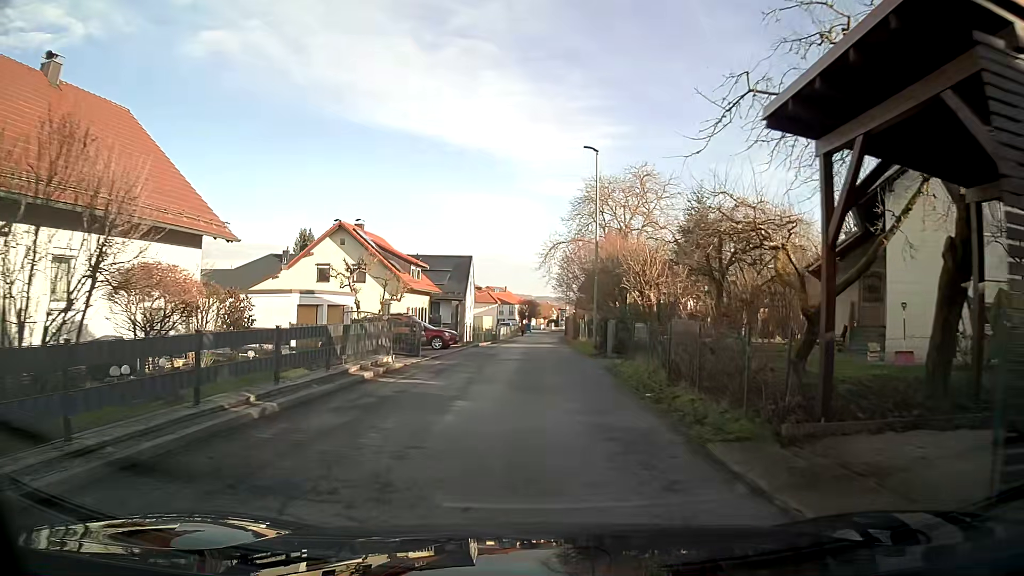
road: residential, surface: asphalt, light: Day
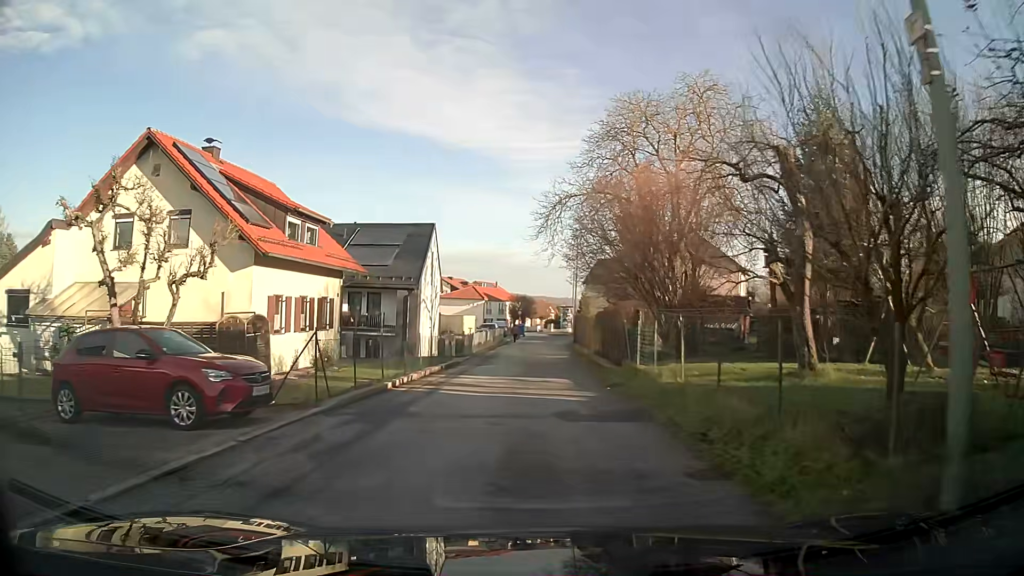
(+0.1, +23.5) m; 0°
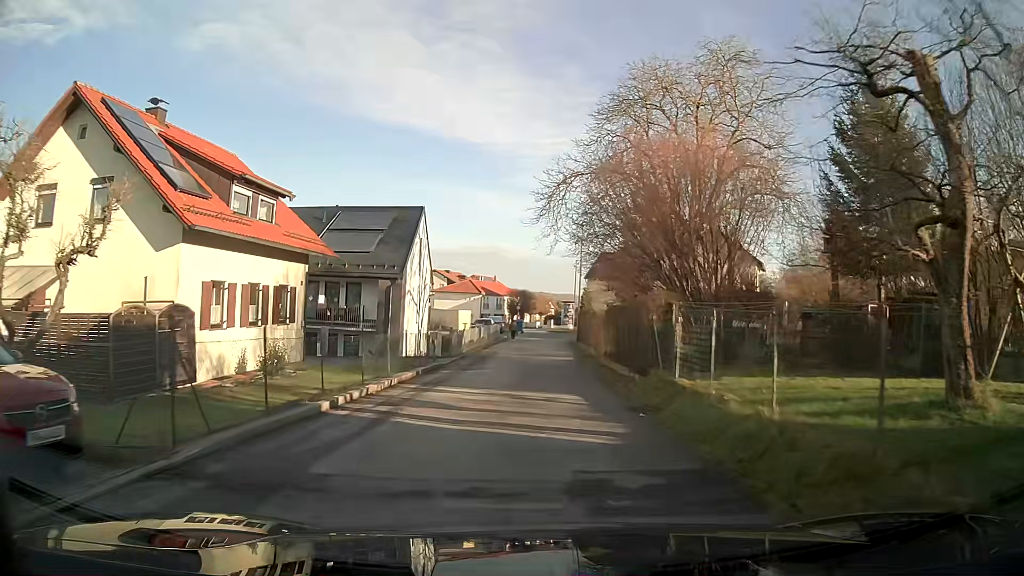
(0.0, +4.7) m; 0°
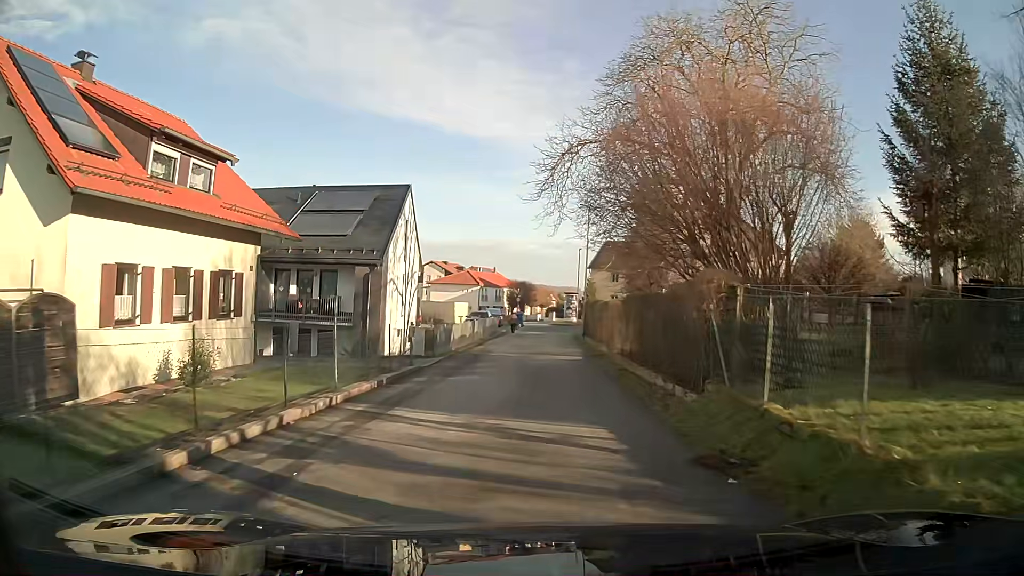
(0.0, +4.8) m; 0°
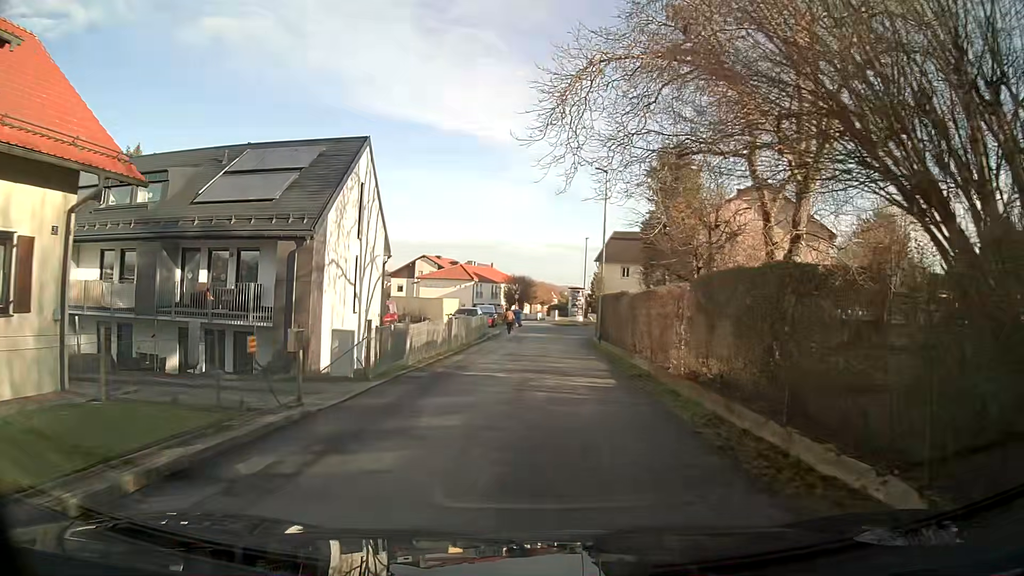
(0.0, +9.7) m; 0°
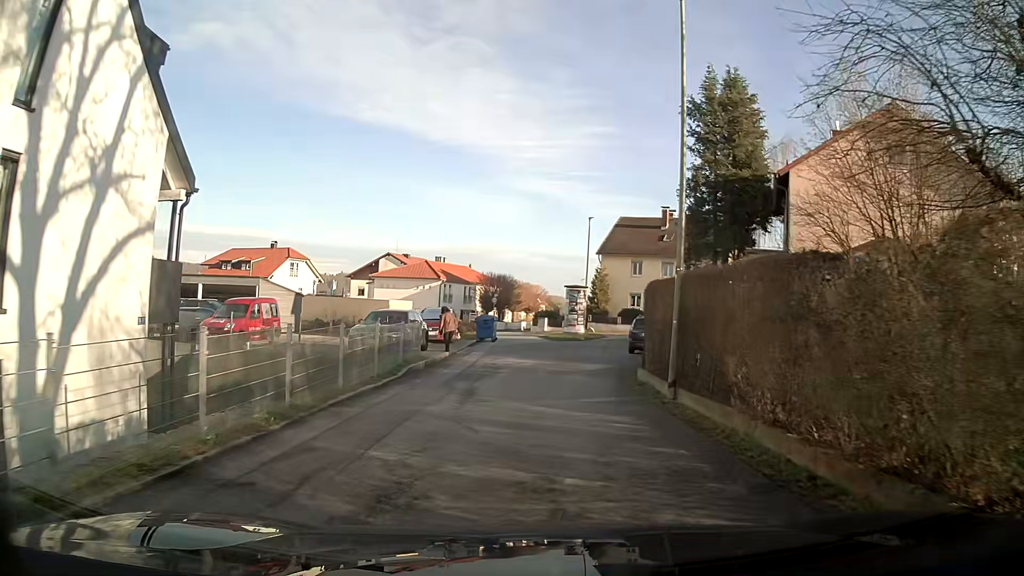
(+0.2, +18.6) m; +1°
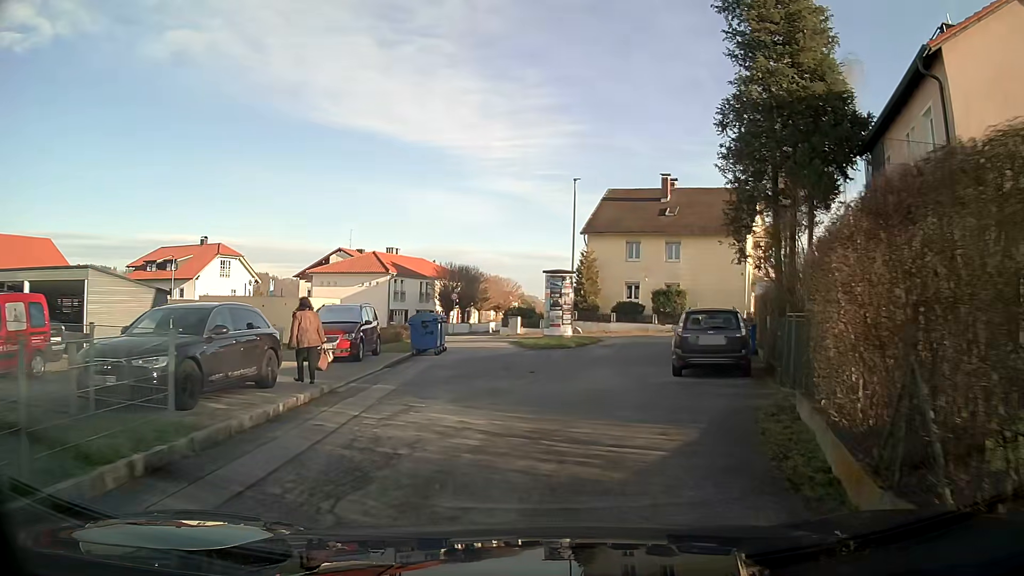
(+0.3, +12.5) m; +3°
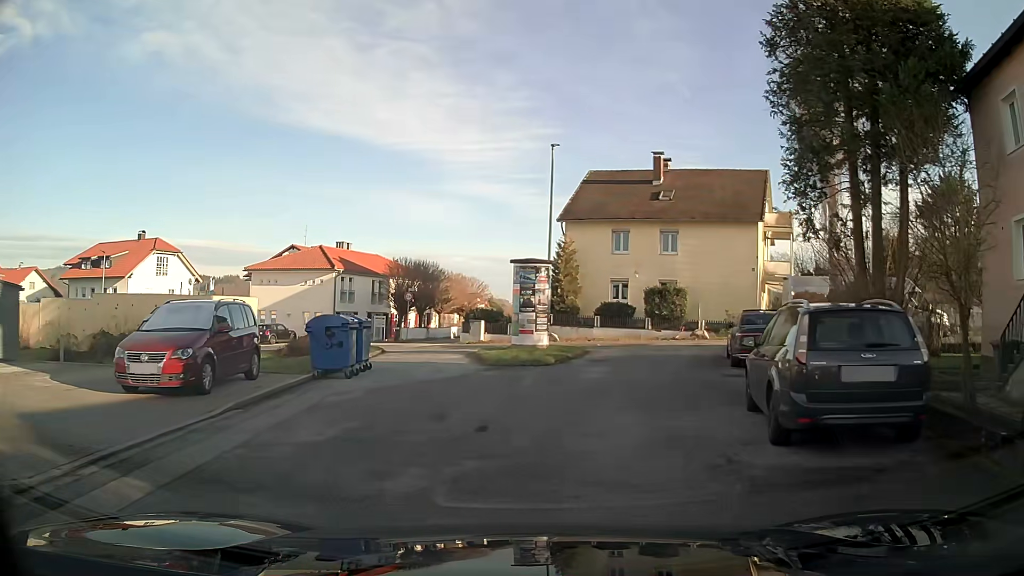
(+0.2, +7.8) m; +3°
(+1, +10) (+3, +20) (+8, +28) (+18, +27) (+28, +24) (+37, +20) (+46, +16) (+55, +12) (+65, +9) (+74, +5) m
